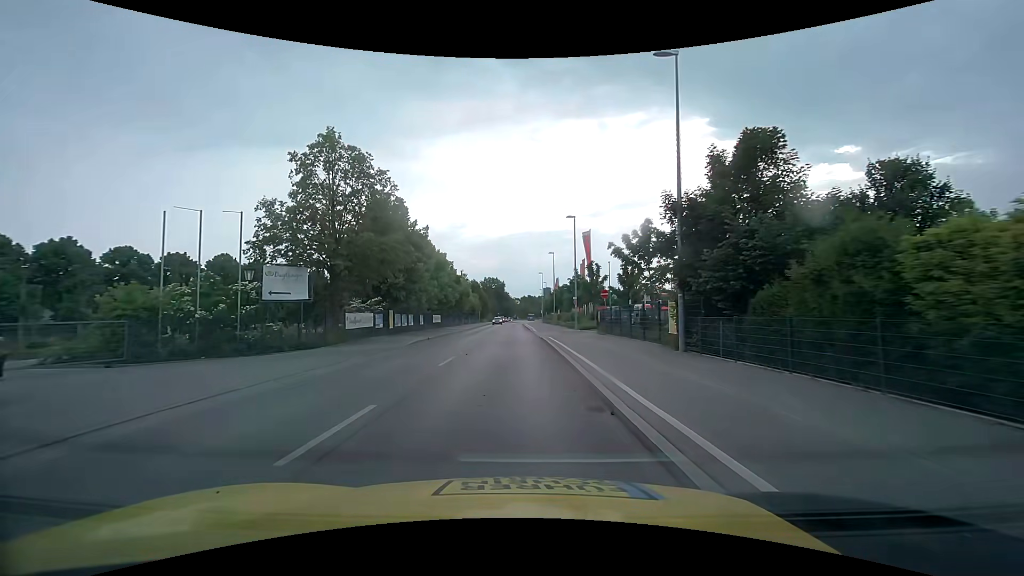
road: tertiary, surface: asphalt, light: Day
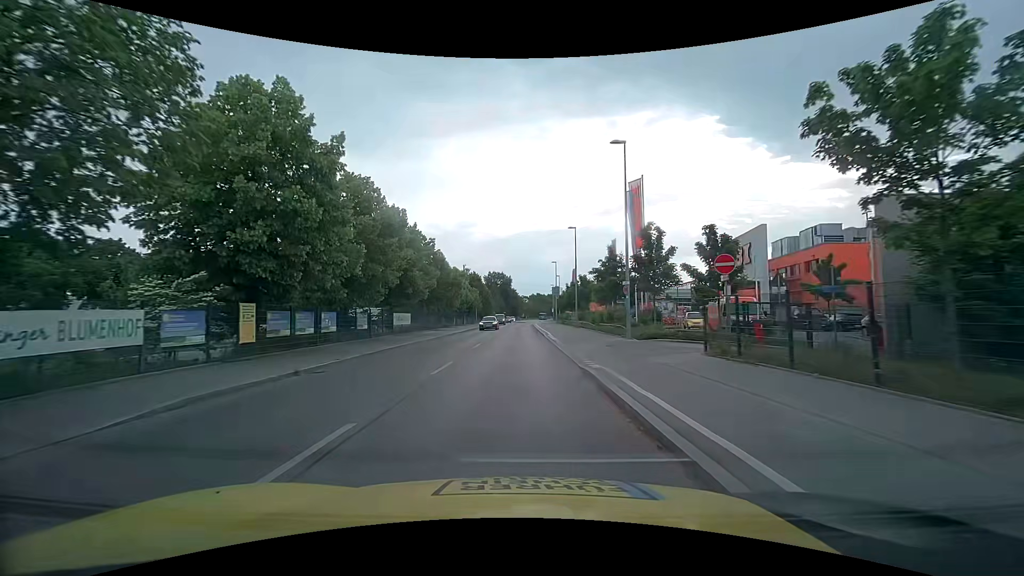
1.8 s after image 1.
(0.0, +19.4) m; -1°
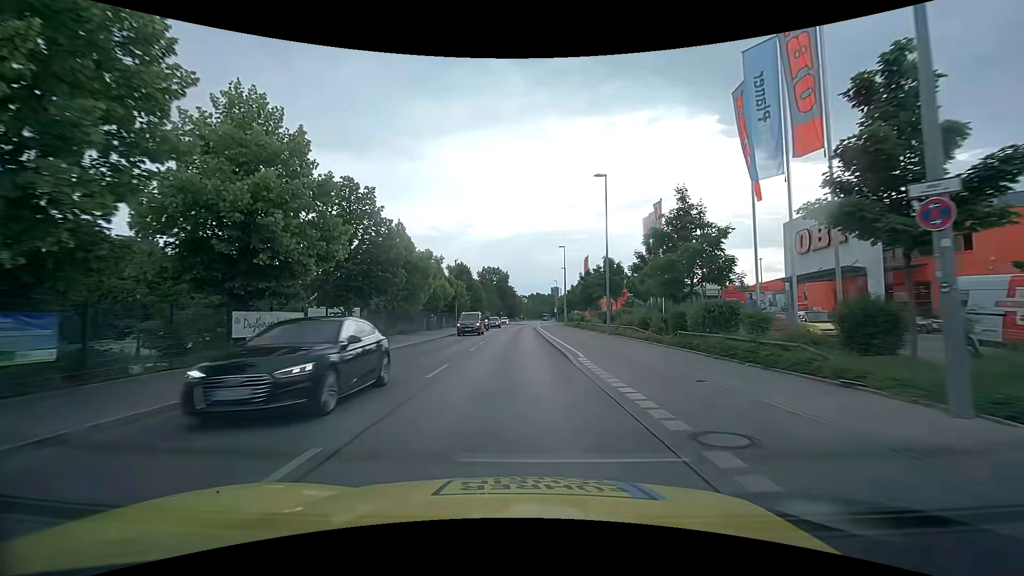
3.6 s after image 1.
(+0.1, +19.2) m; +1°
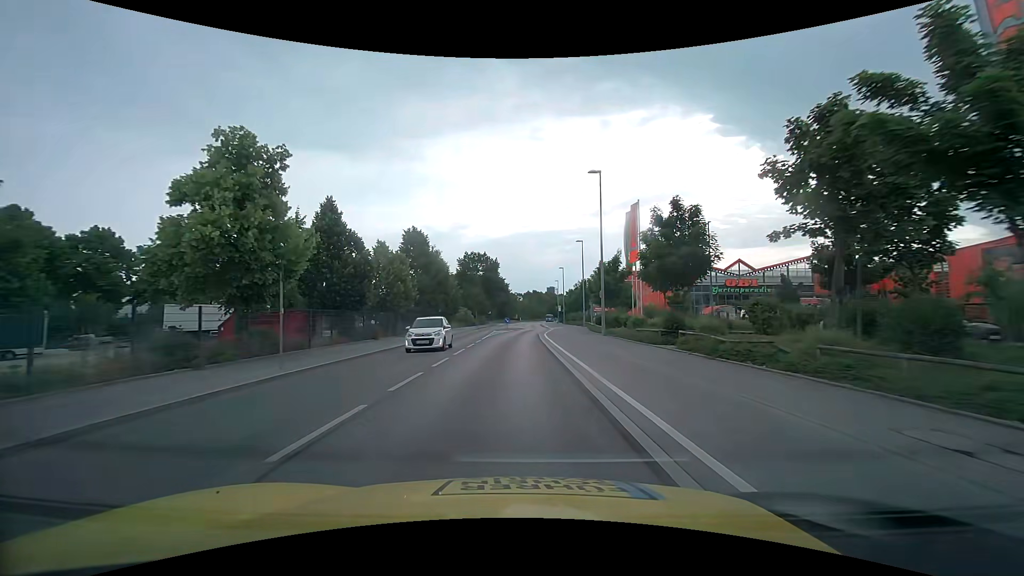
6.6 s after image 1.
(0.0, +33.6) m; 0°
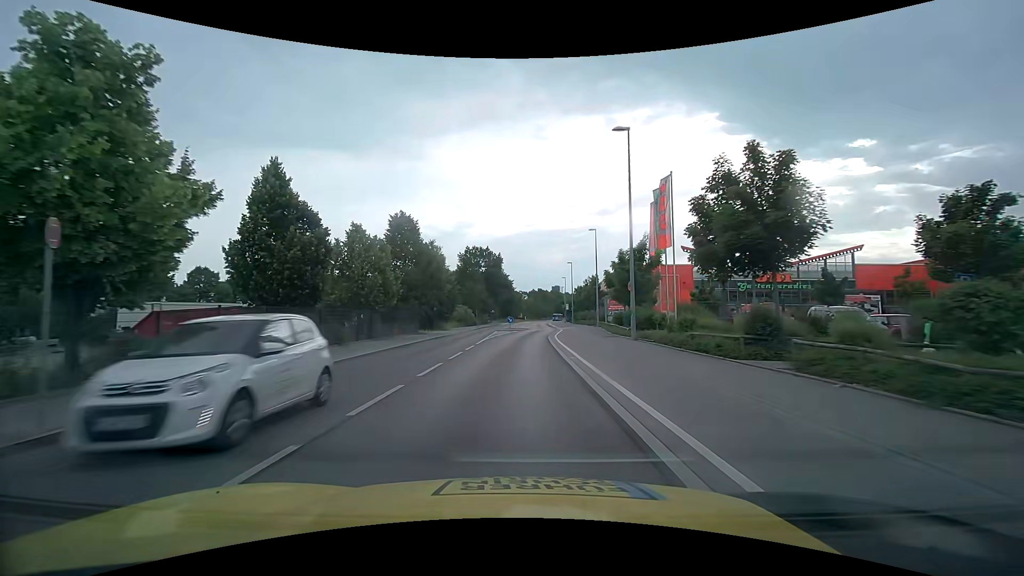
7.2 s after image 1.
(0.0, +7.0) m; 0°
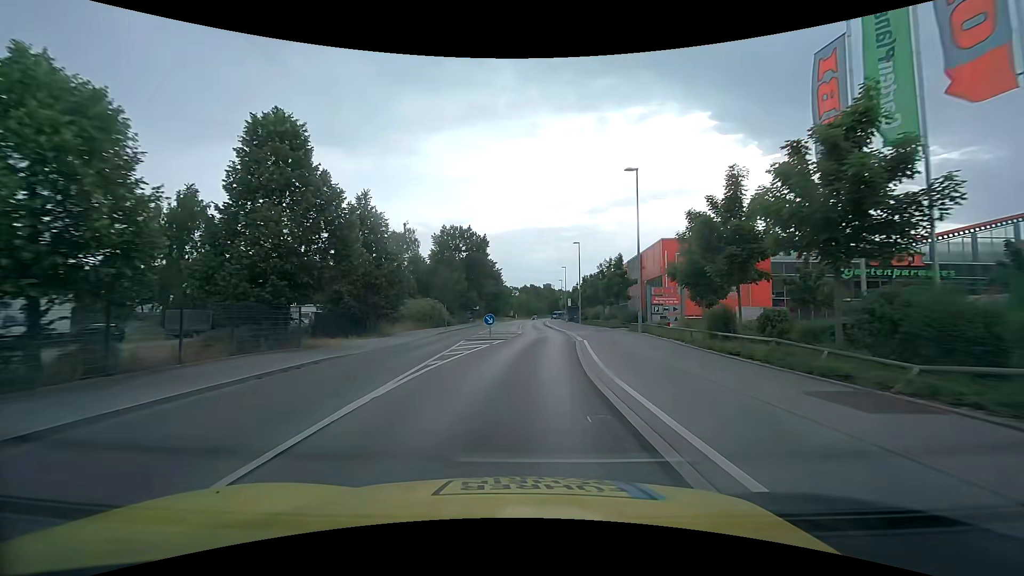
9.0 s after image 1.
(-0.2, +21.5) m; 0°
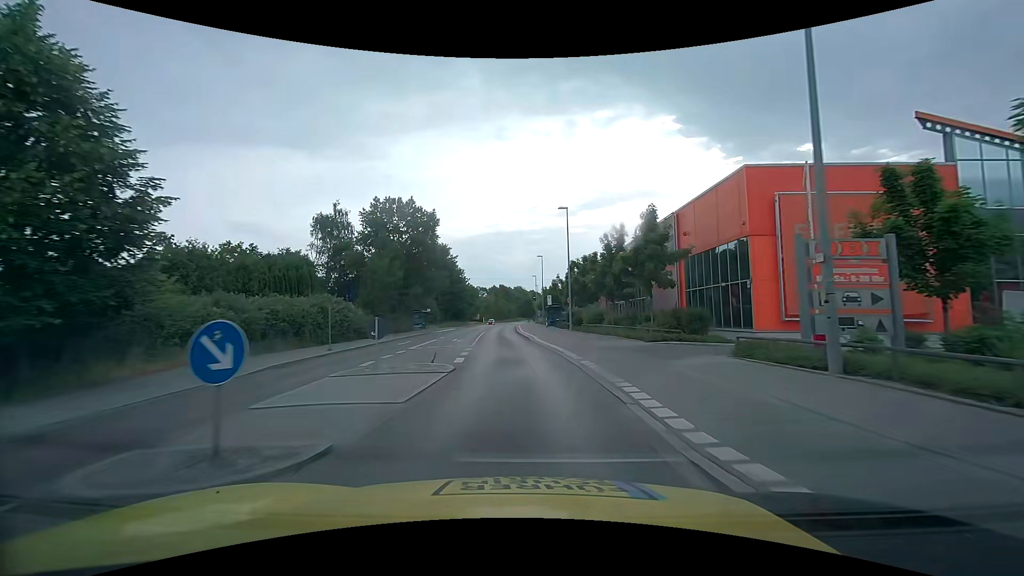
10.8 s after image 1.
(+0.8, +21.6) m; +3°
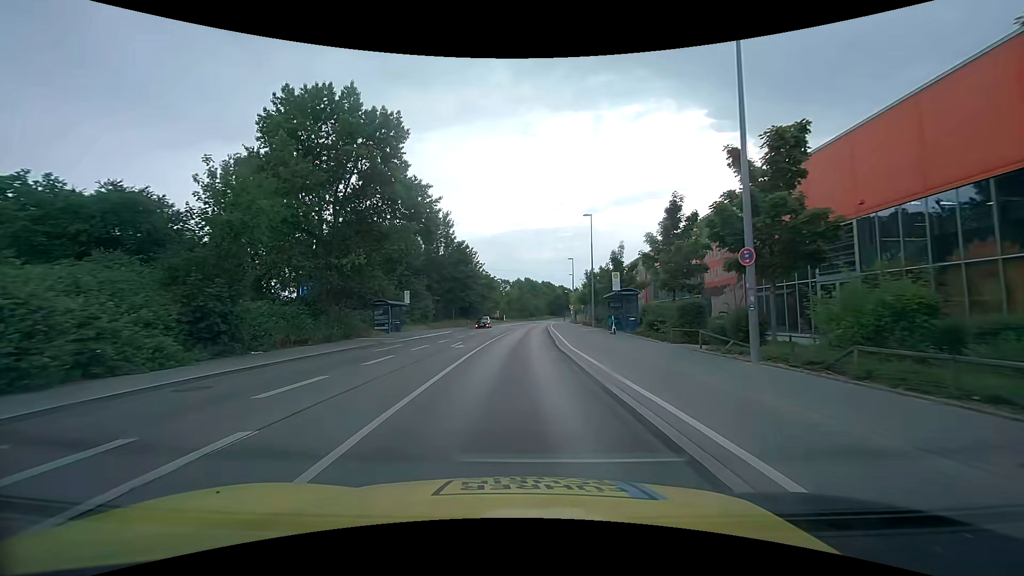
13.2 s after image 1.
(-0.9, +28.7) m; -3°
(0, +10) (0, +20) (0, +30) (0, +40) (+1, +50) (+1, +60) (+2, +70) (+2, +80) (+3, +90) (+4, +100) m
